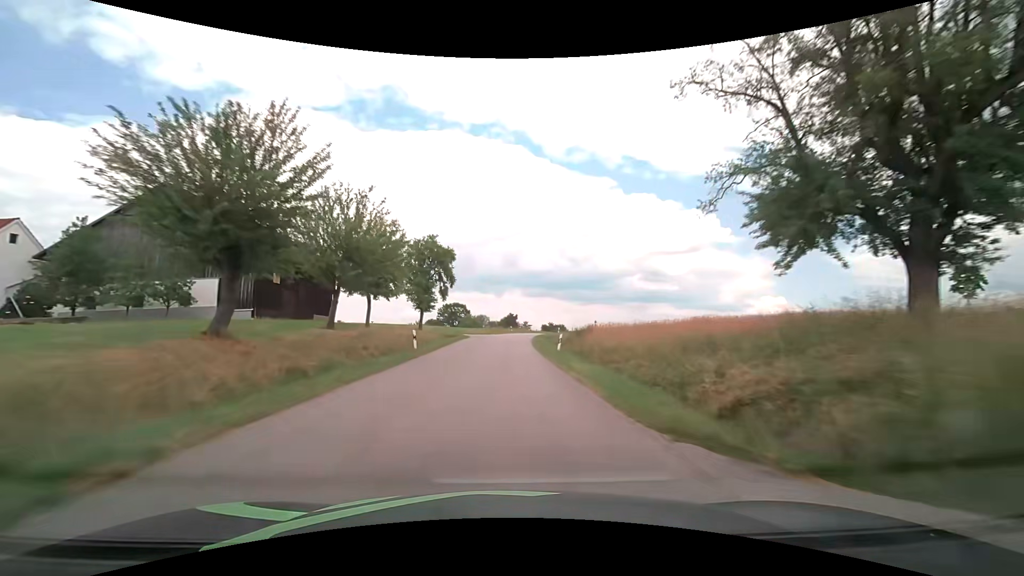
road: tertiary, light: Day
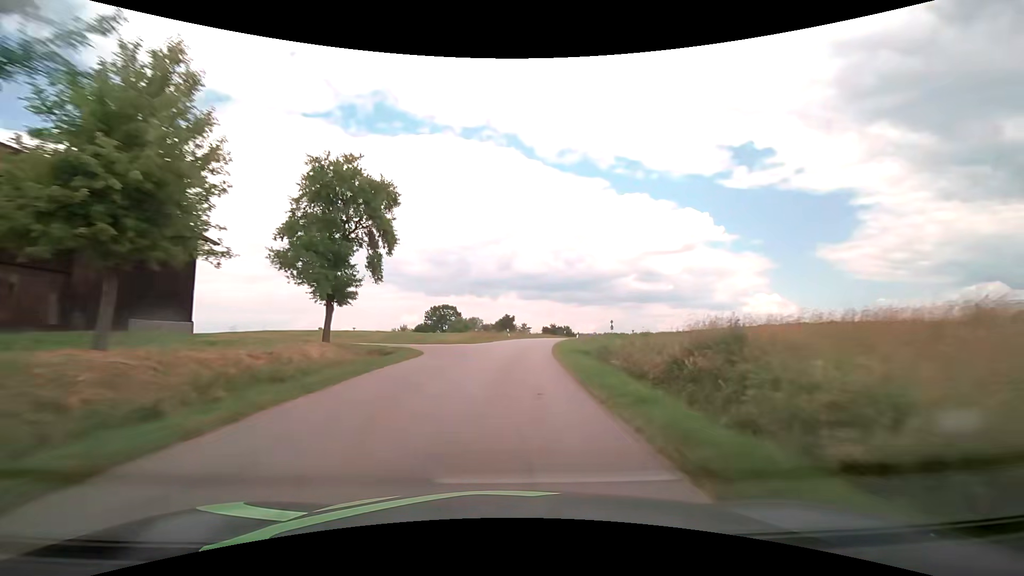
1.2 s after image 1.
(0.0, +23.1) m; 0°
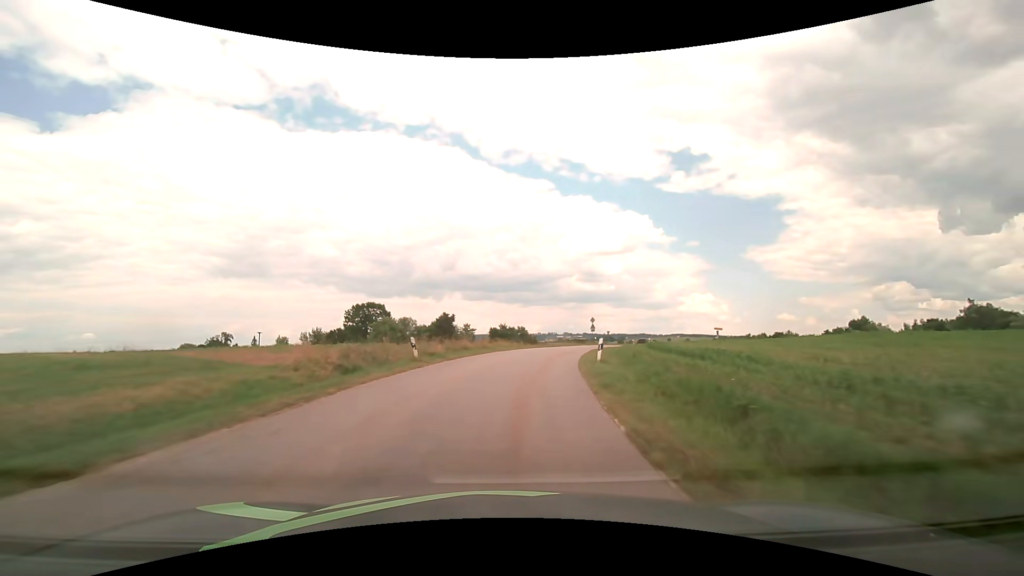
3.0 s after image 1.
(+1.4, +31.7) m; +6°
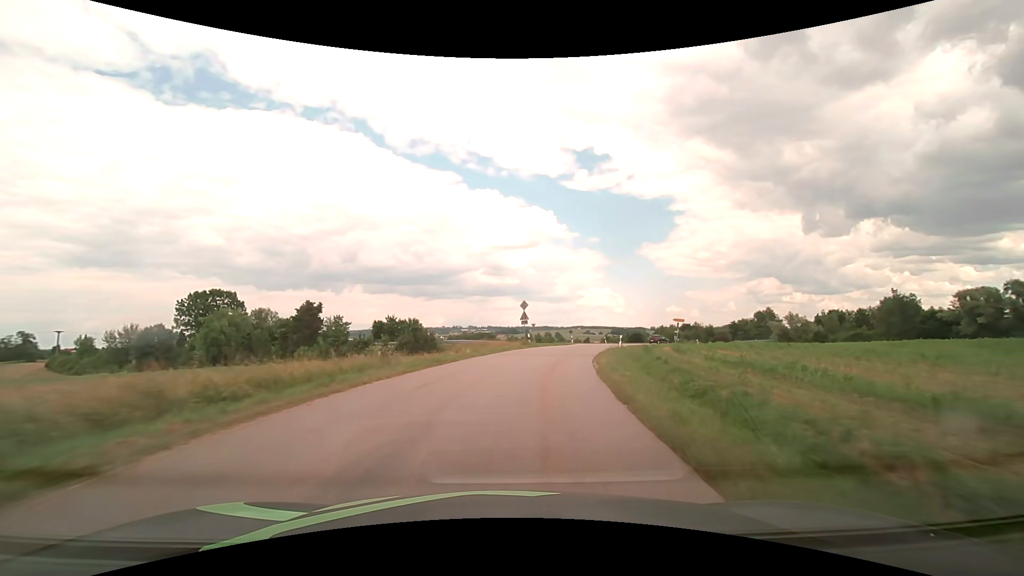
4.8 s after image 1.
(+2.3, +28.3) m; +11°
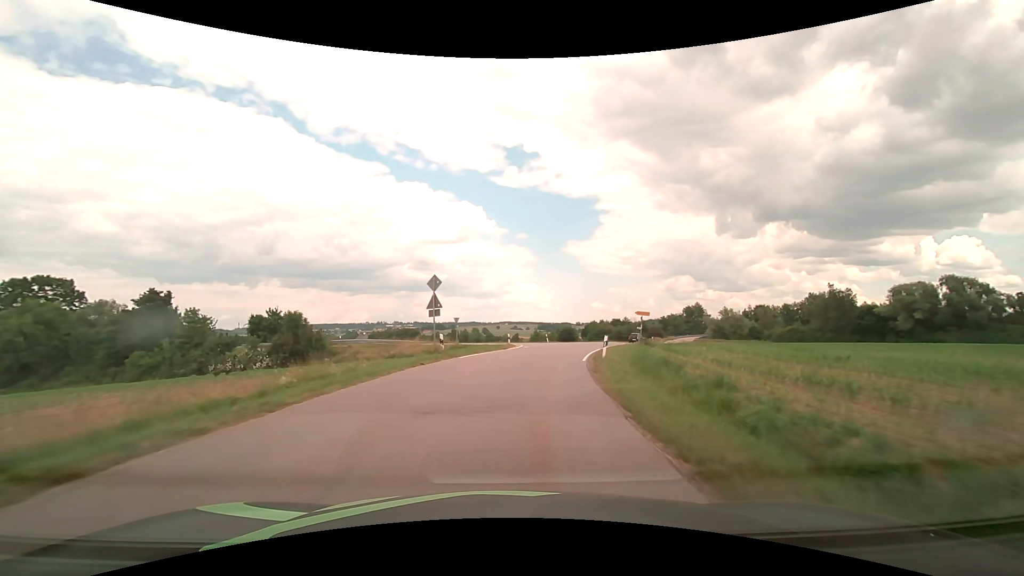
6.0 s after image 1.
(+1.1, +17.1) m; +8°
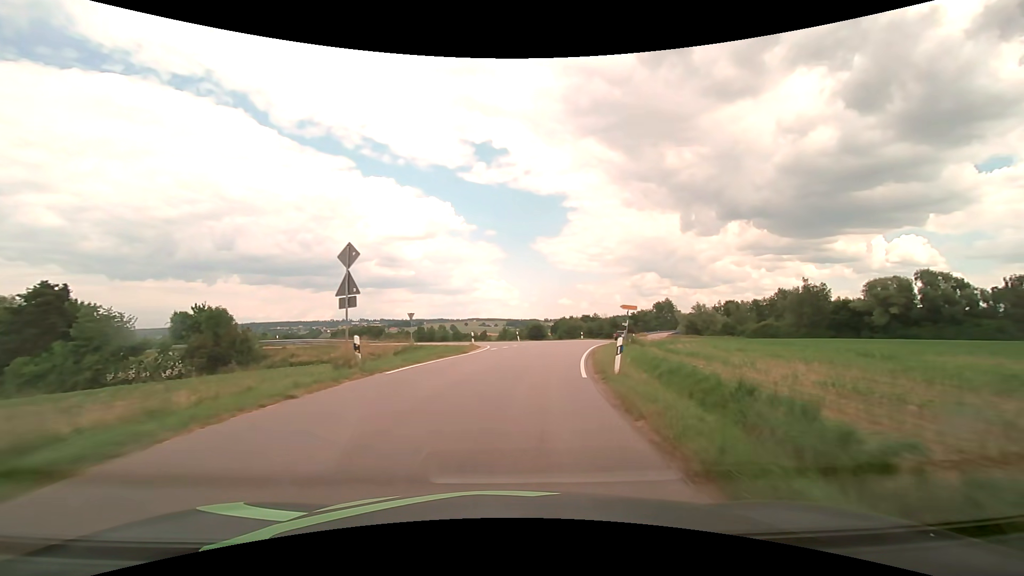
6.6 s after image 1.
(+0.3, +7.9) m; +4°
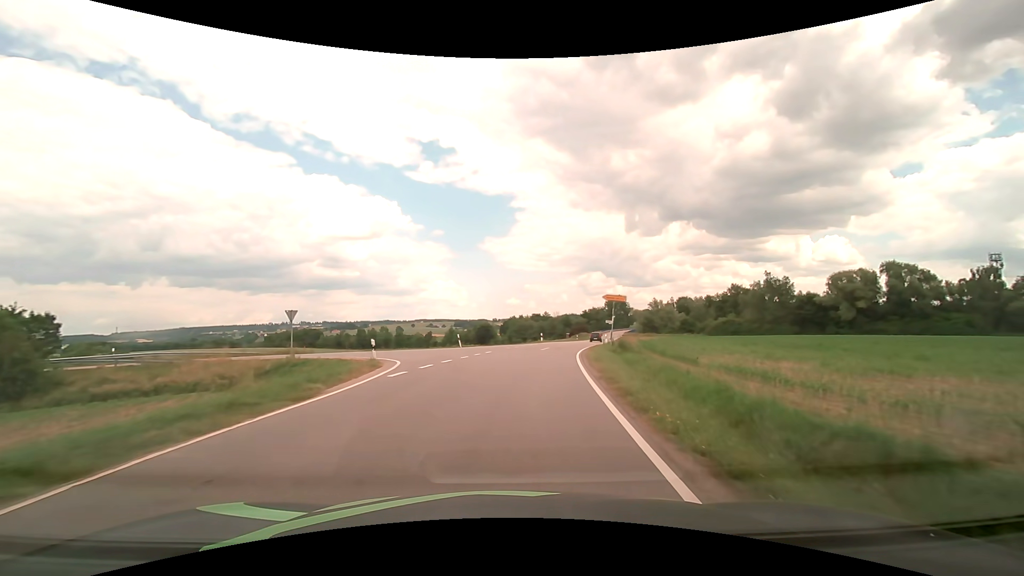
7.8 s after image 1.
(+0.7, +14.1) m; +6°
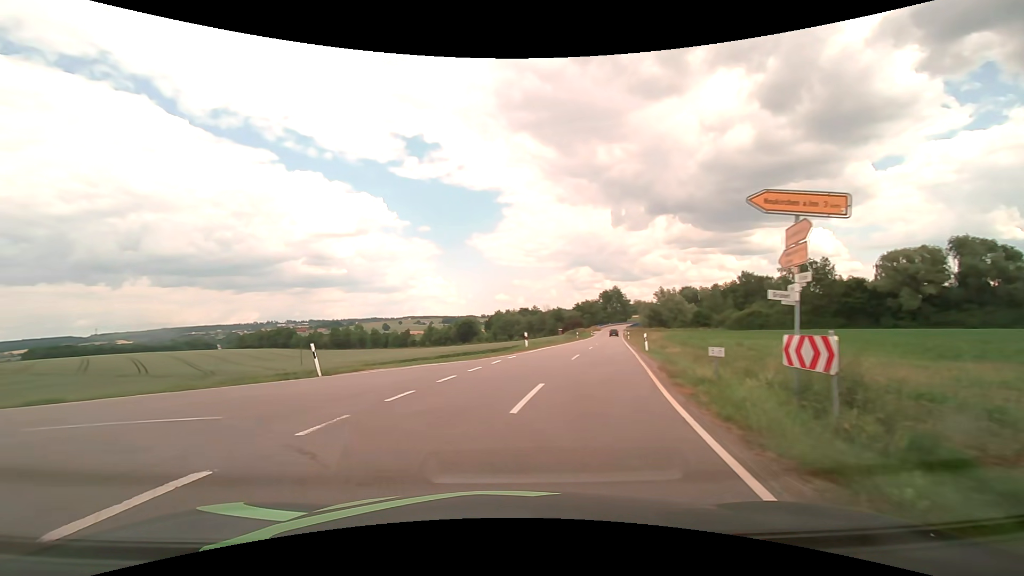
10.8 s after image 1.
(+2.0, +24.0) m; +2°
